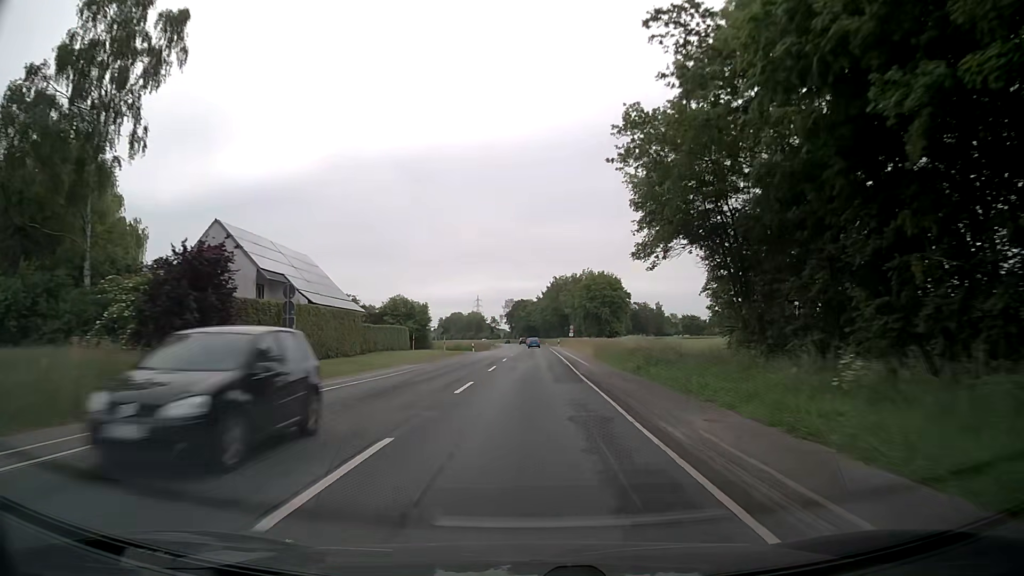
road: secondary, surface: asphalt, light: Day
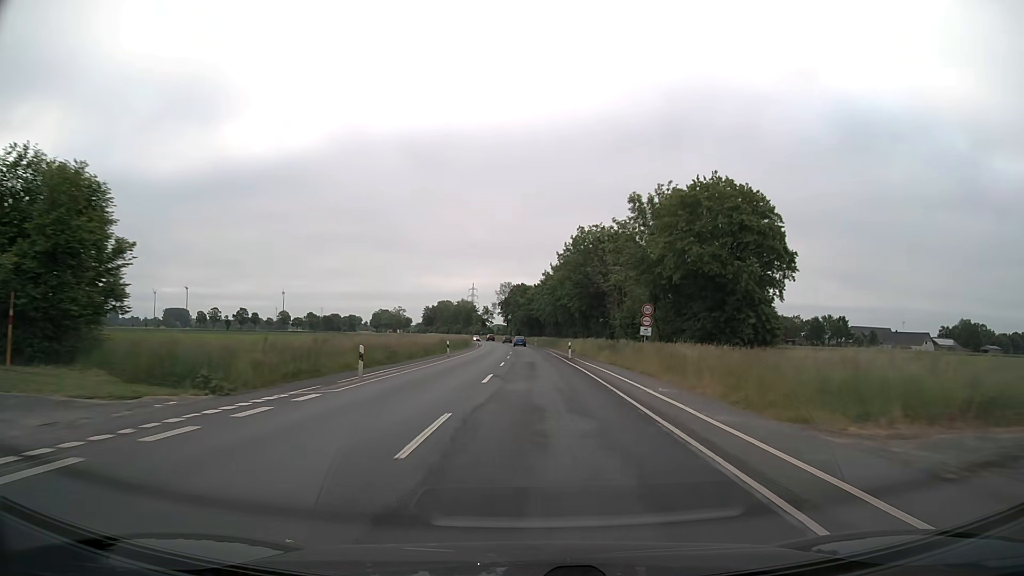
(+0.5, +68.9) m; 0°
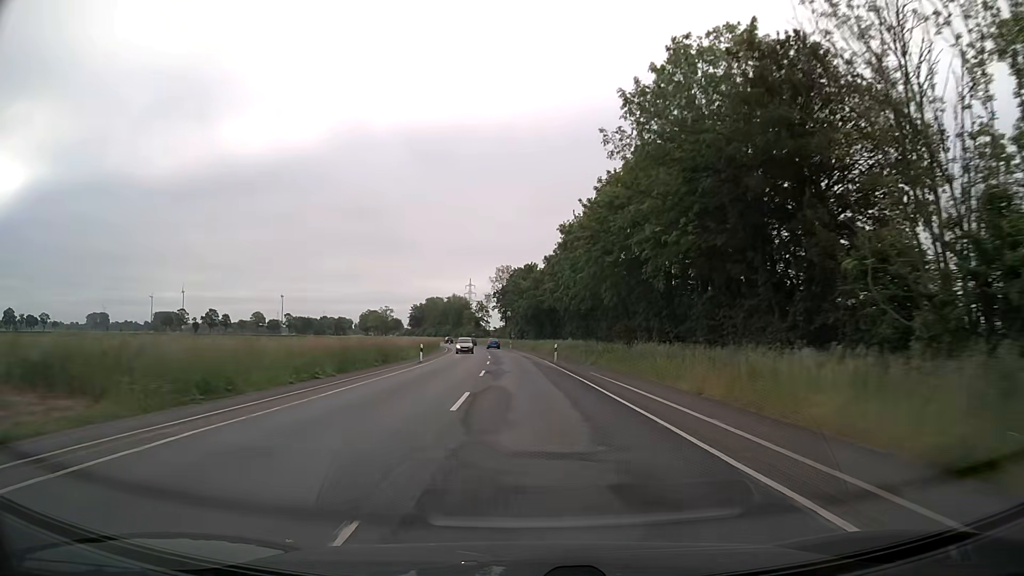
(-0.3, +55.8) m; -1°
(0, +10) (0, +20) (0, +30) (-1, +40) (-1, +50) (-2, +60) (-3, +70) (-4, +80) (-5, +90) (-6, +100) m
